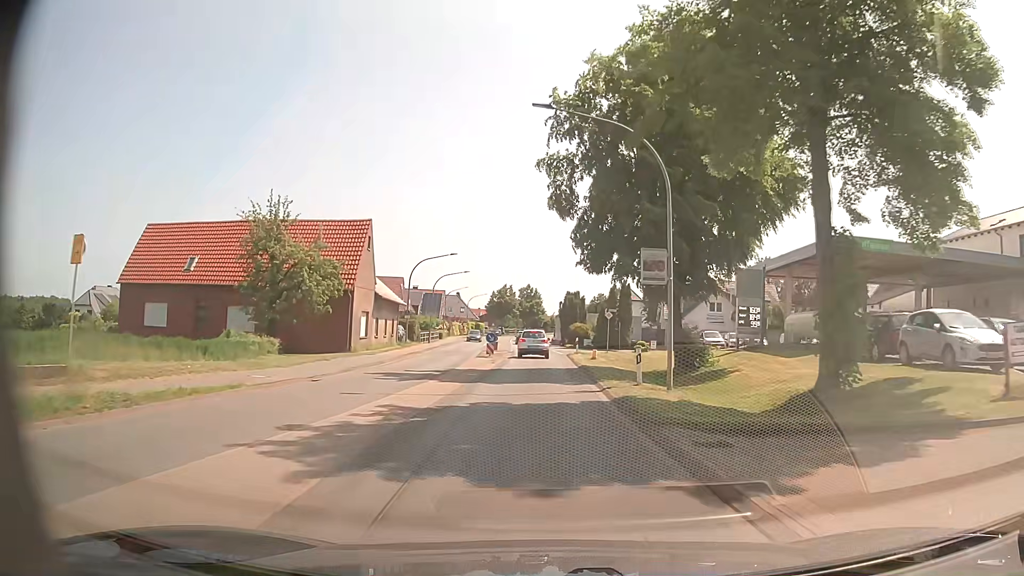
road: primary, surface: asphalt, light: Day
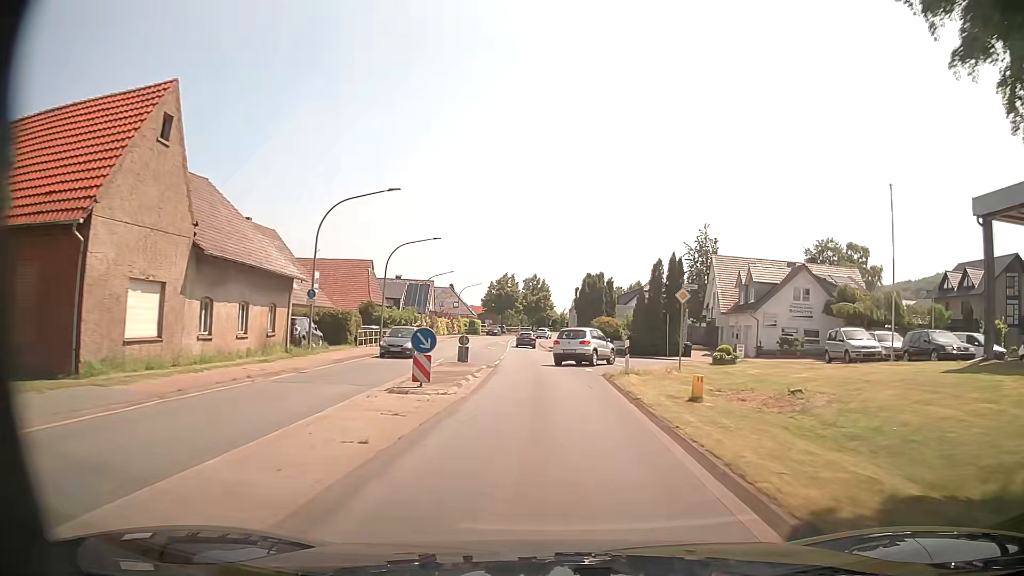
(-0.3, +24.0) m; -1°
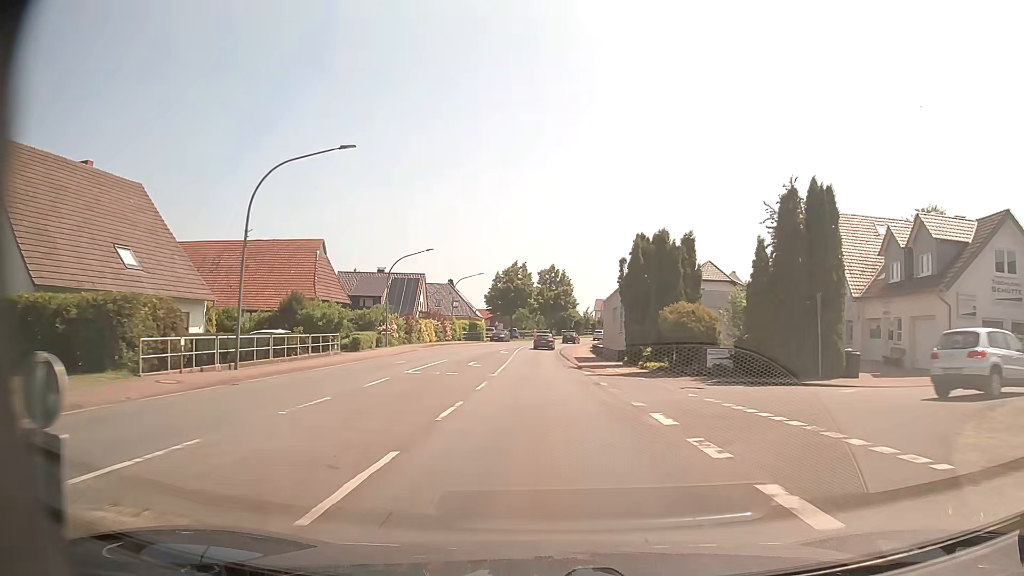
(-0.1, +24.4) m; -1°
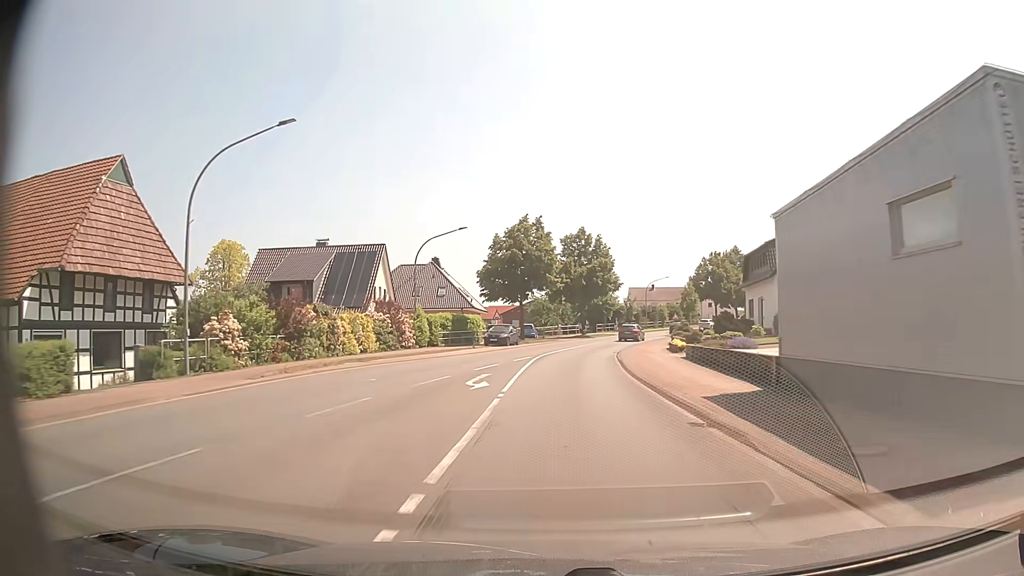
(-0.9, +33.2) m; -2°
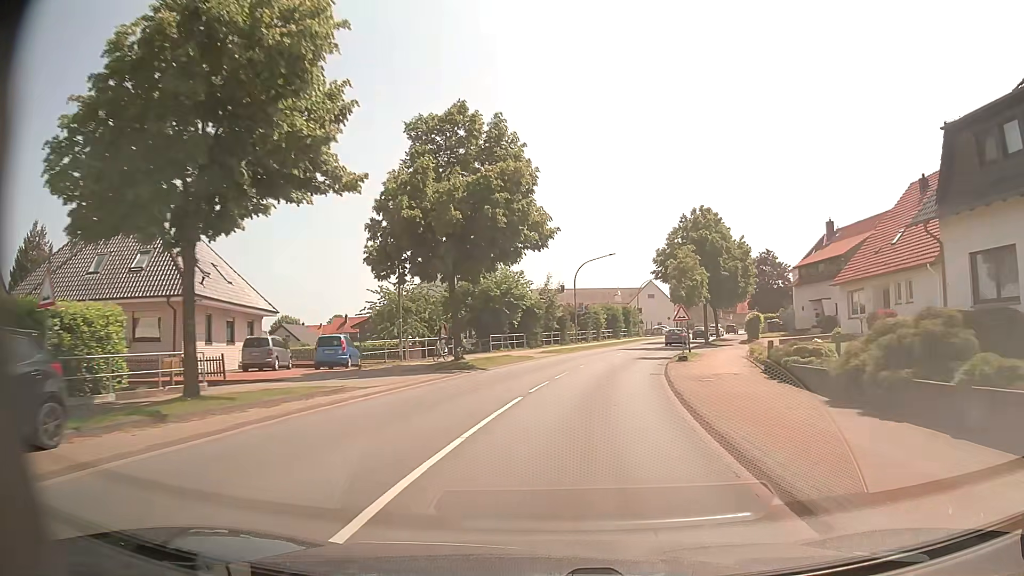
(+2.6, +41.8) m; +9°
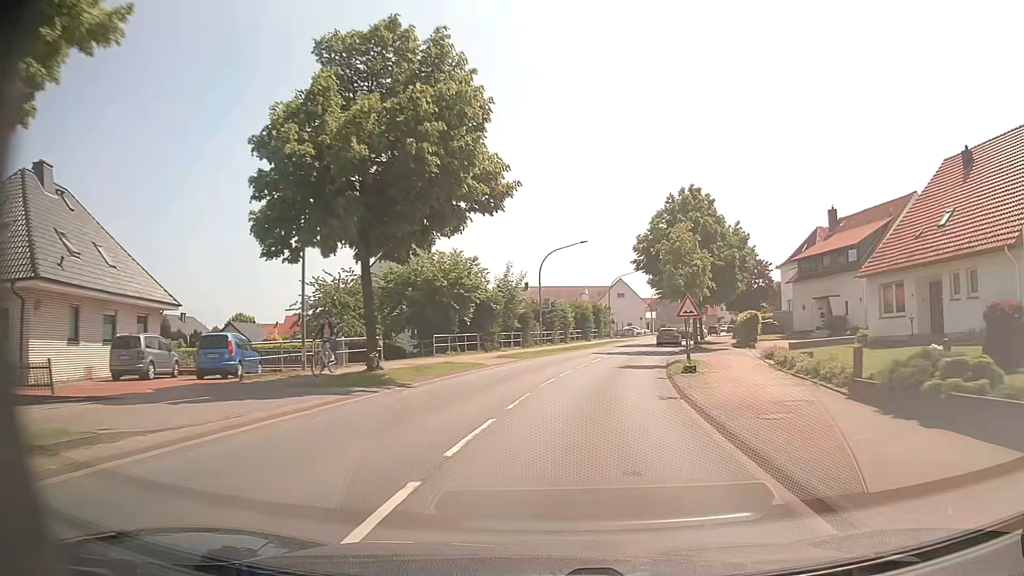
(+0.2, +8.3) m; +3°
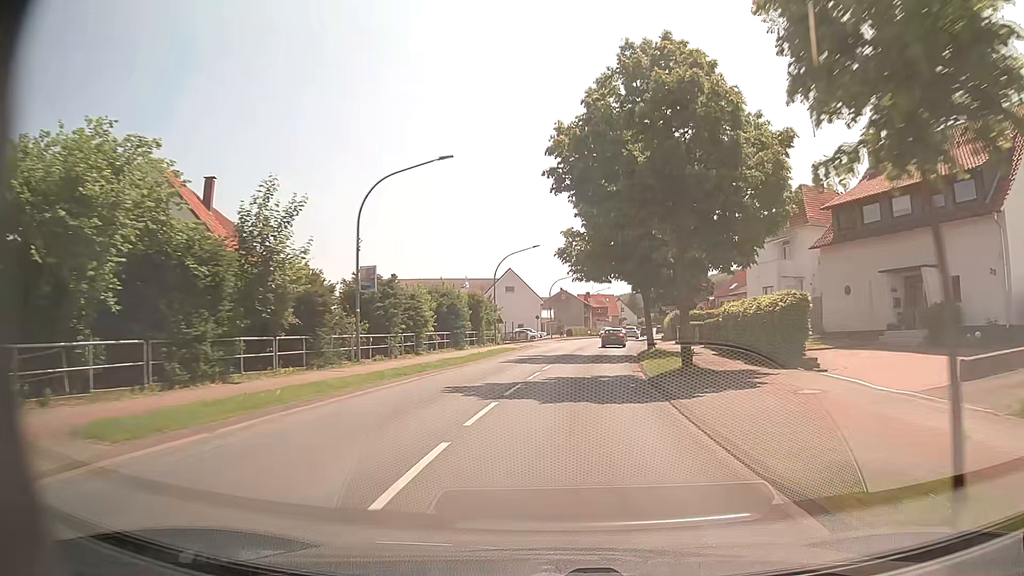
(+2.1, +24.5) m; +9°
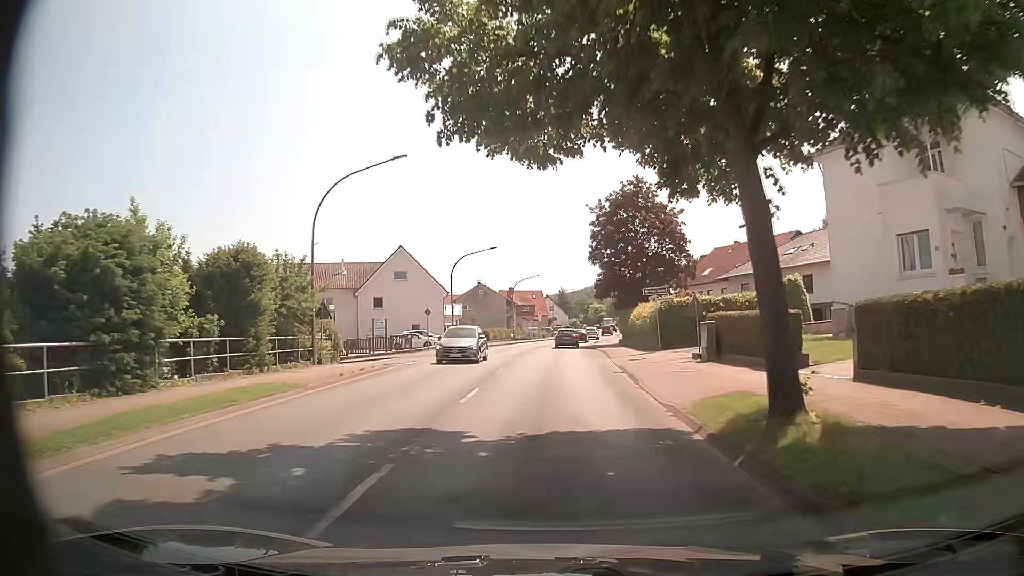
(+1.8, +27.8) m; +7°
